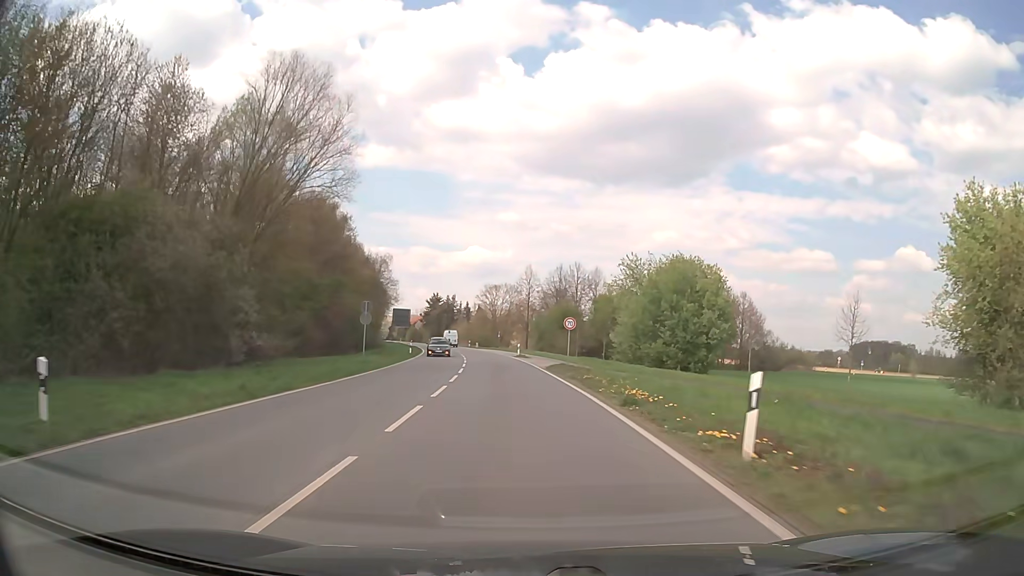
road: secondary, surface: asphalt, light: Day
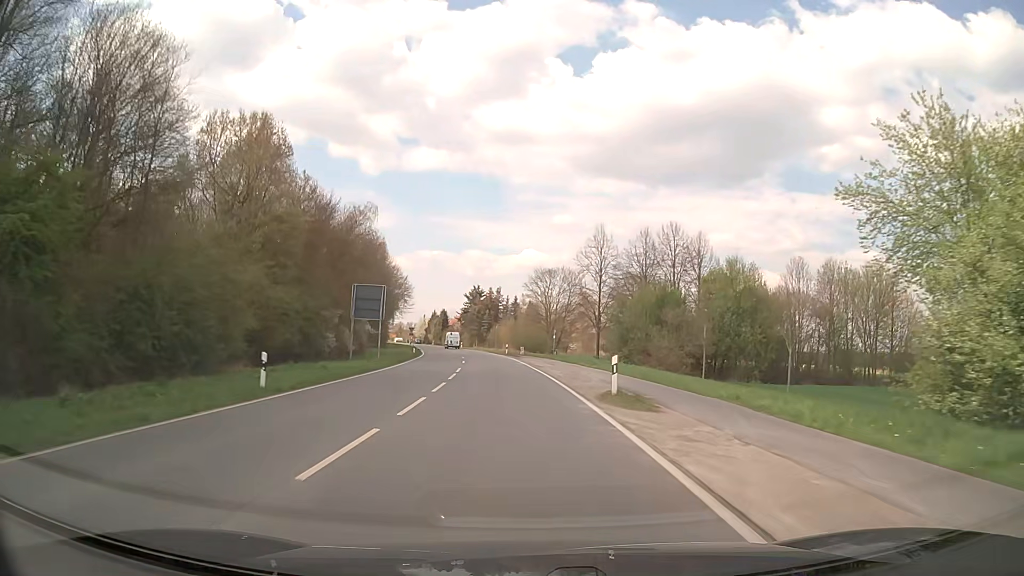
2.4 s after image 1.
(-1.3, +40.2) m; -5°
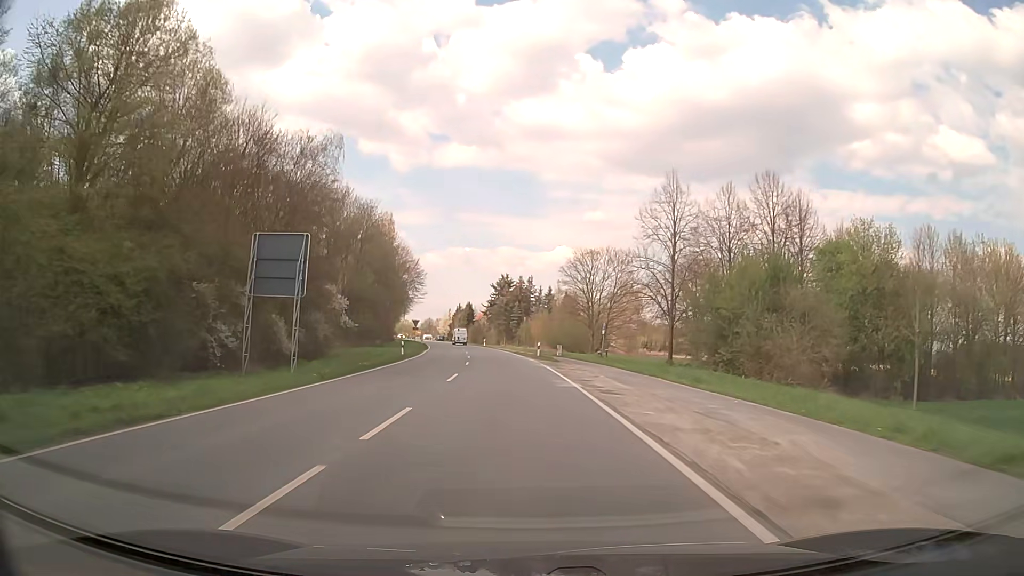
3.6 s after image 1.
(-0.5, +21.5) m; -3°
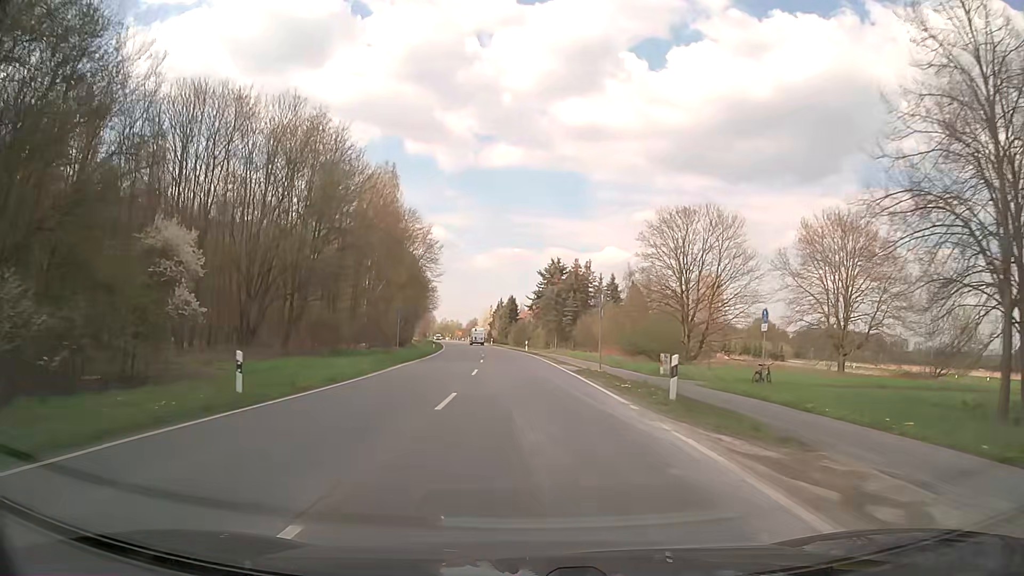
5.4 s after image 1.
(-1.3, +32.0) m; -4°
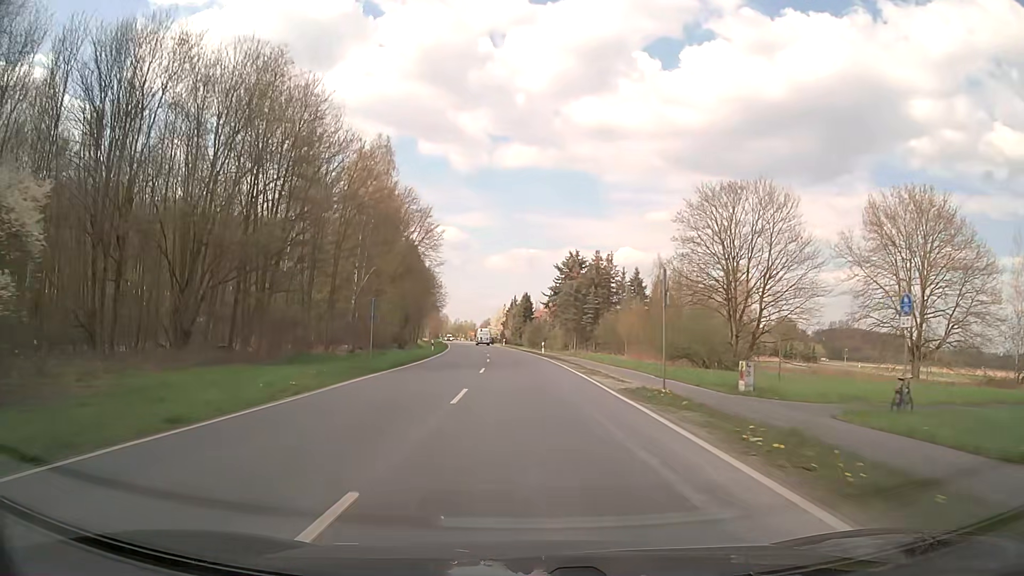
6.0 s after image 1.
(-0.1, +10.7) m; -1°
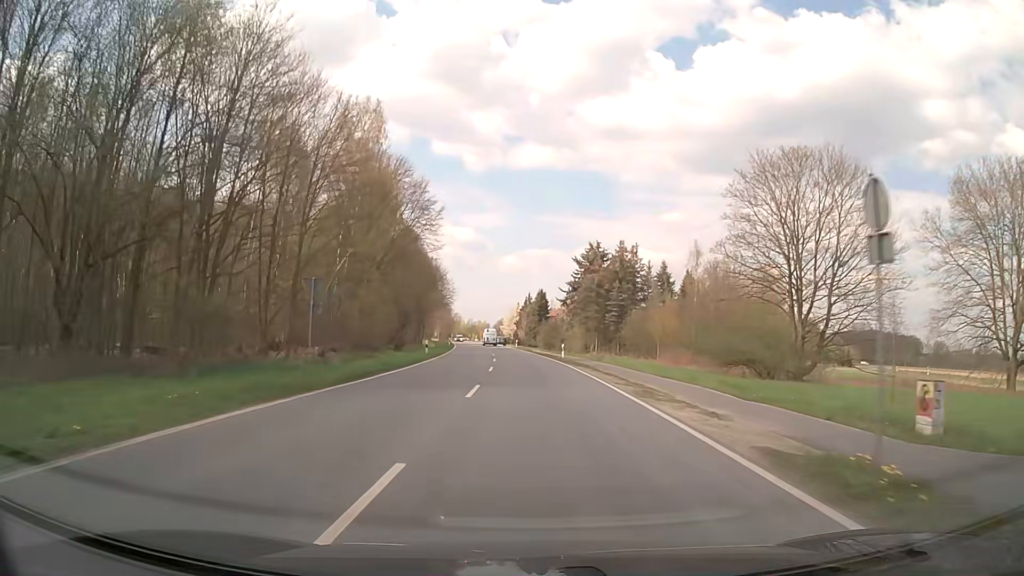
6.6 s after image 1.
(-0.1, +10.7) m; -1°
